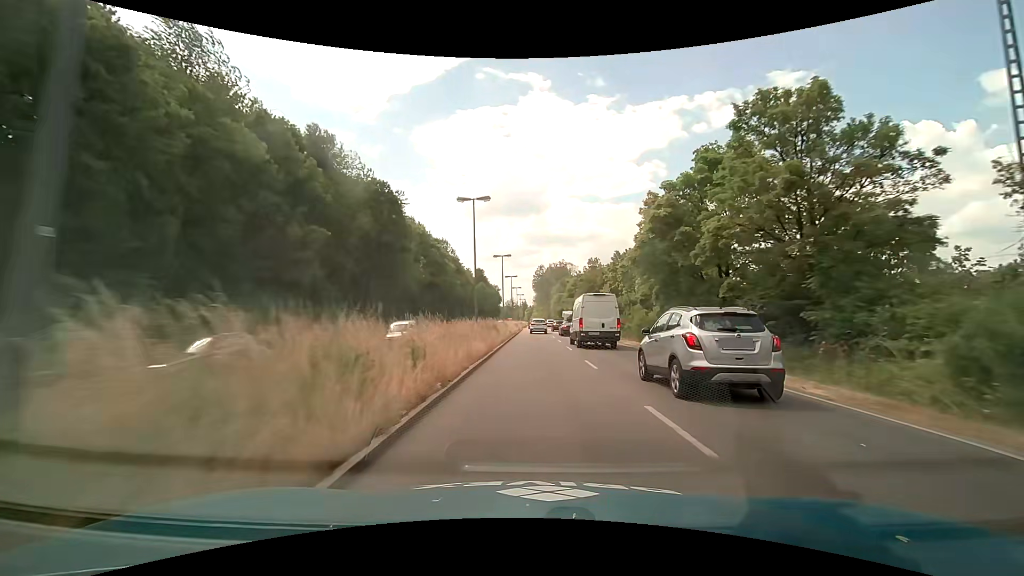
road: primary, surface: asphalt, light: Day
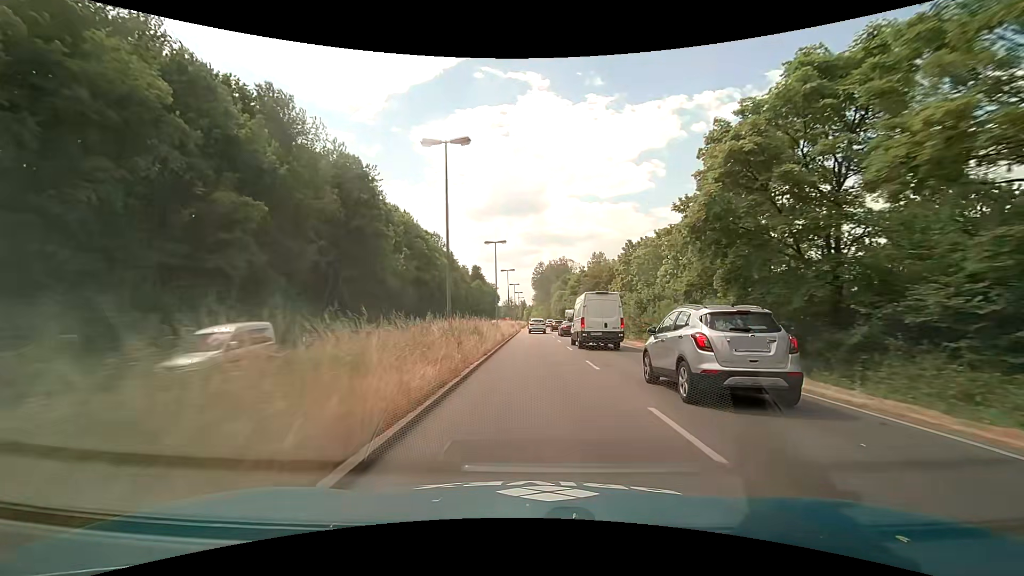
(0.0, +9.3) m; 0°
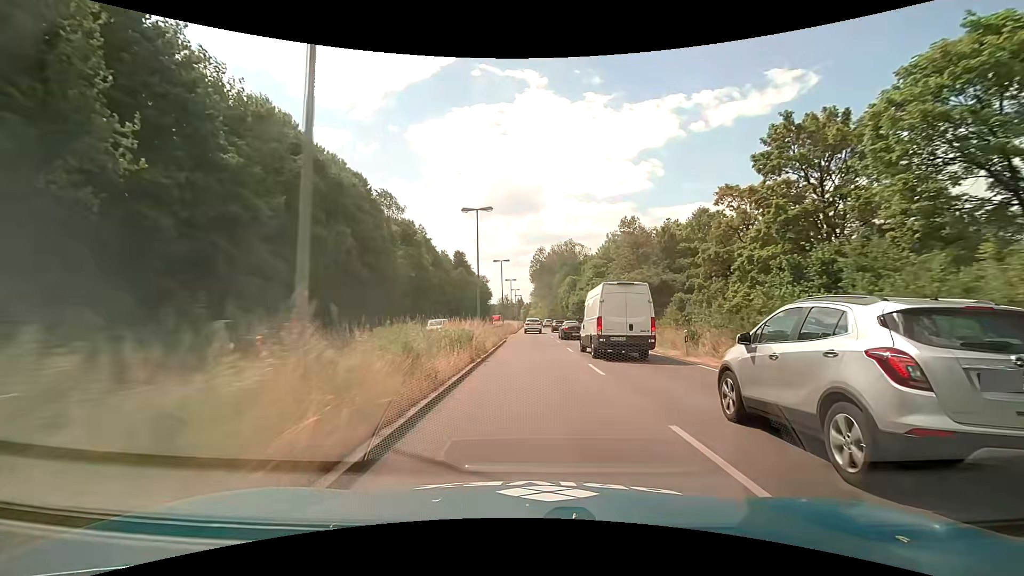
(-0.2, +37.4) m; 0°
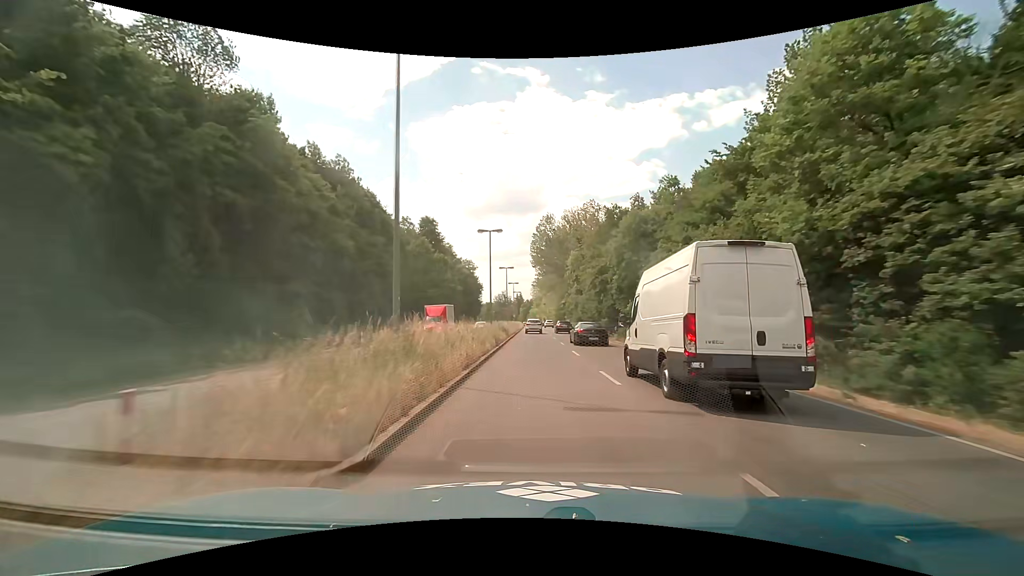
(0.0, +47.0) m; 0°
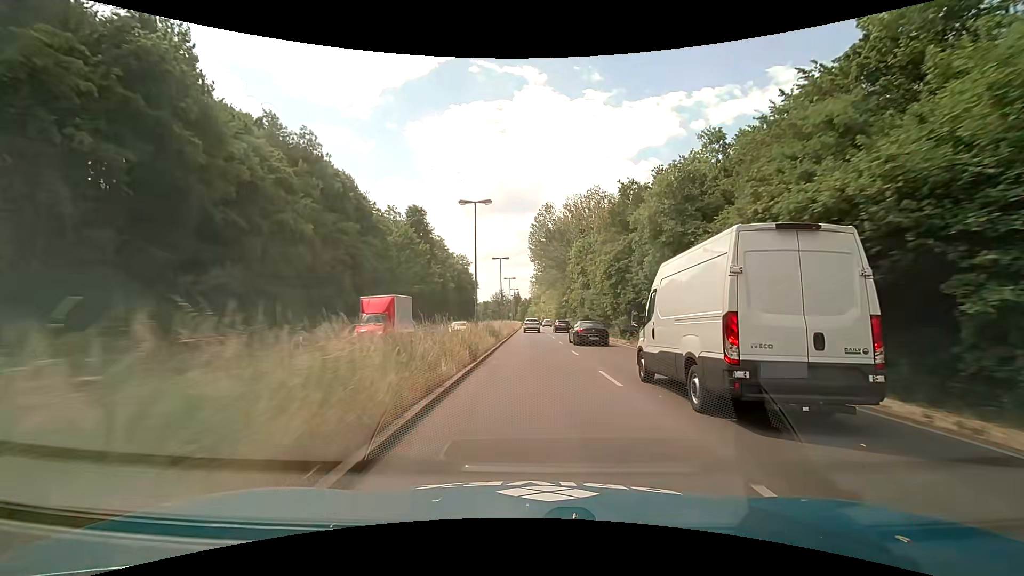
(0.0, +9.3) m; 0°
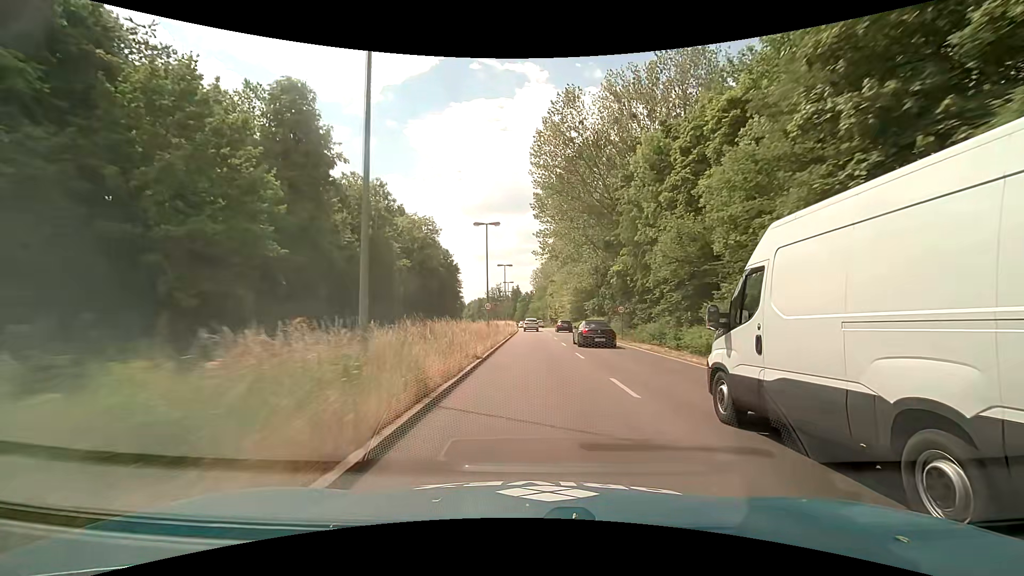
(-0.3, +46.8) m; -1°
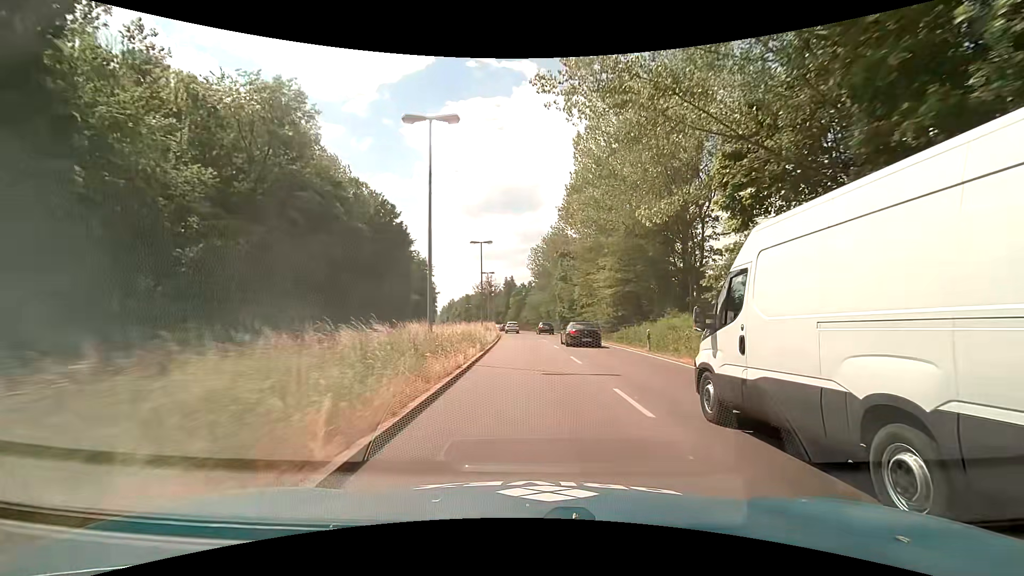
(+0.4, +46.7) m; +1°
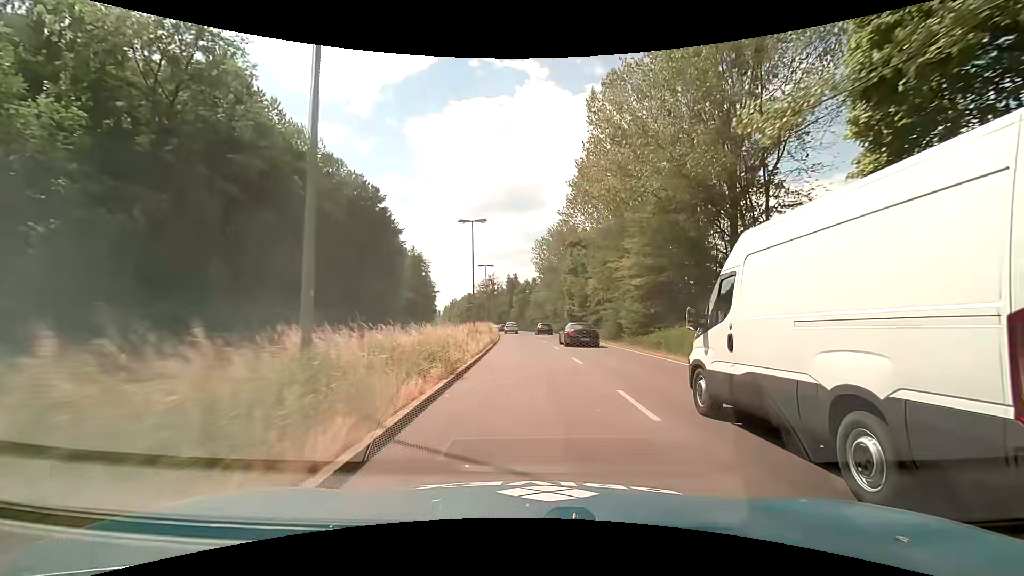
(-0.1, +9.4) m; -1°
(0, +10) (0, +20) (-1, +30) (-1, +40) (-2, +50) (-2, +60) (-3, +70) (-4, +80) (-5, +90) (-6, +100) m
